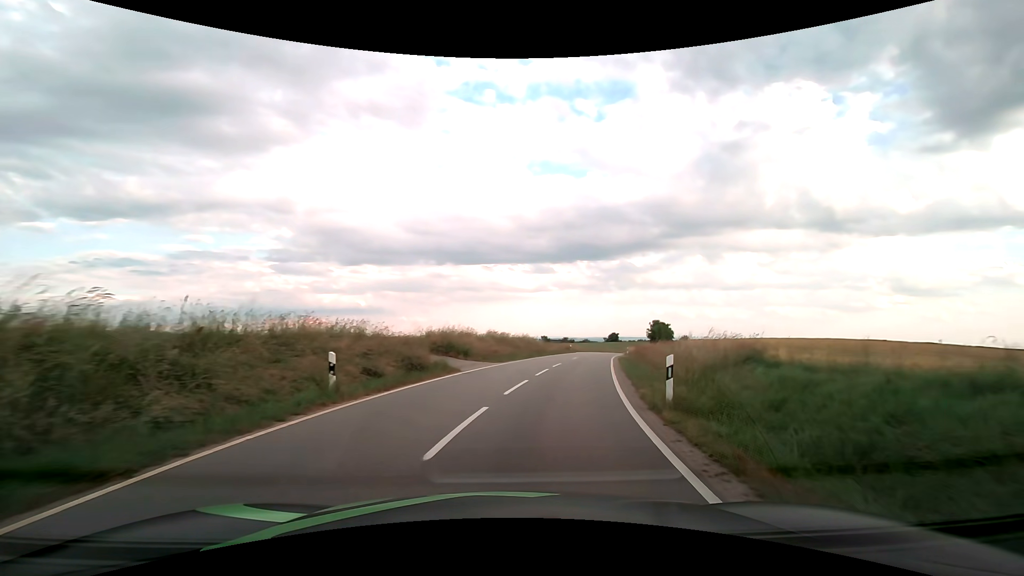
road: tertiary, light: Day
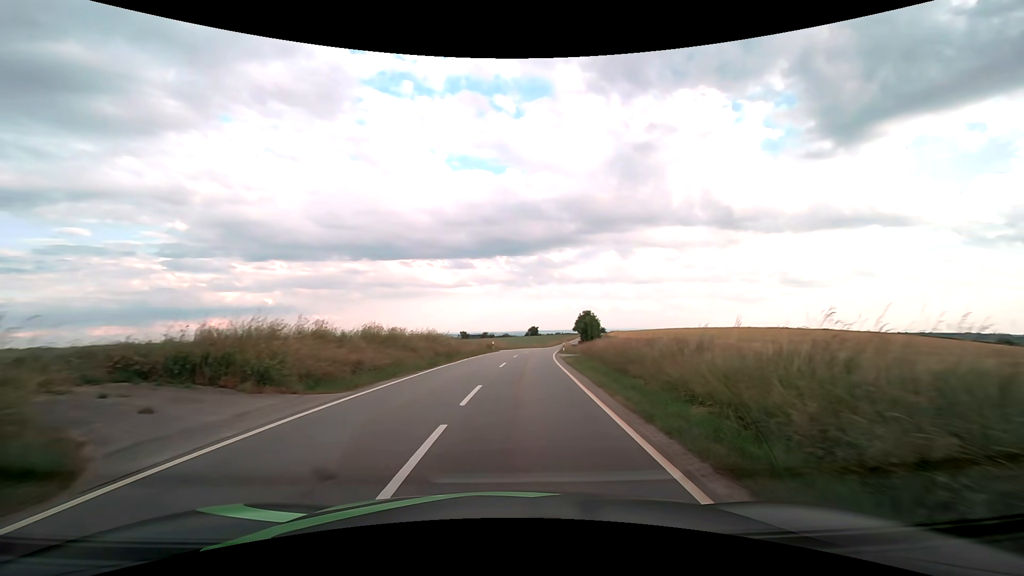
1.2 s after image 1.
(+1.3, +14.0) m; +9°
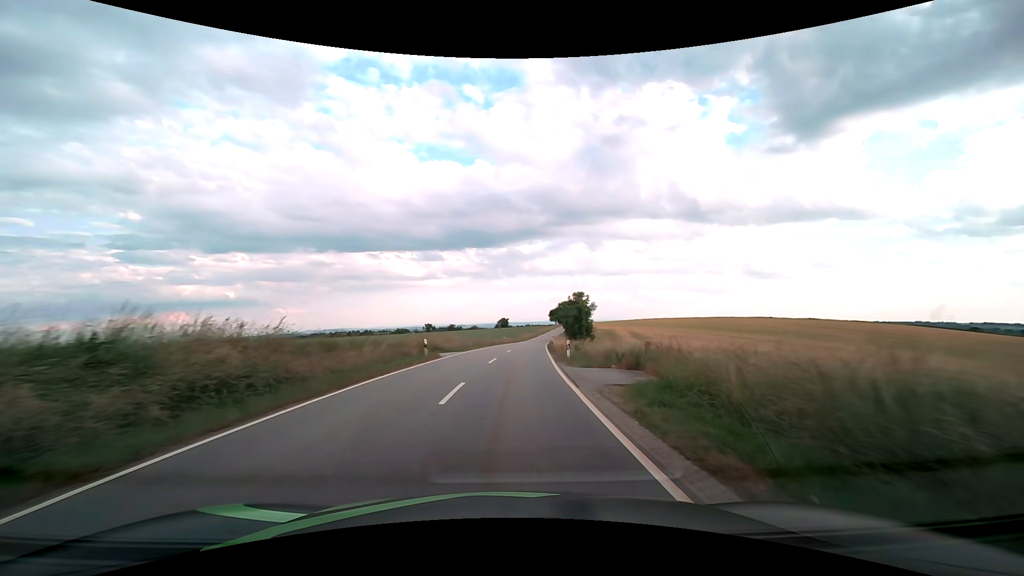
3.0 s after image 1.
(+0.9, +25.3) m; +3°
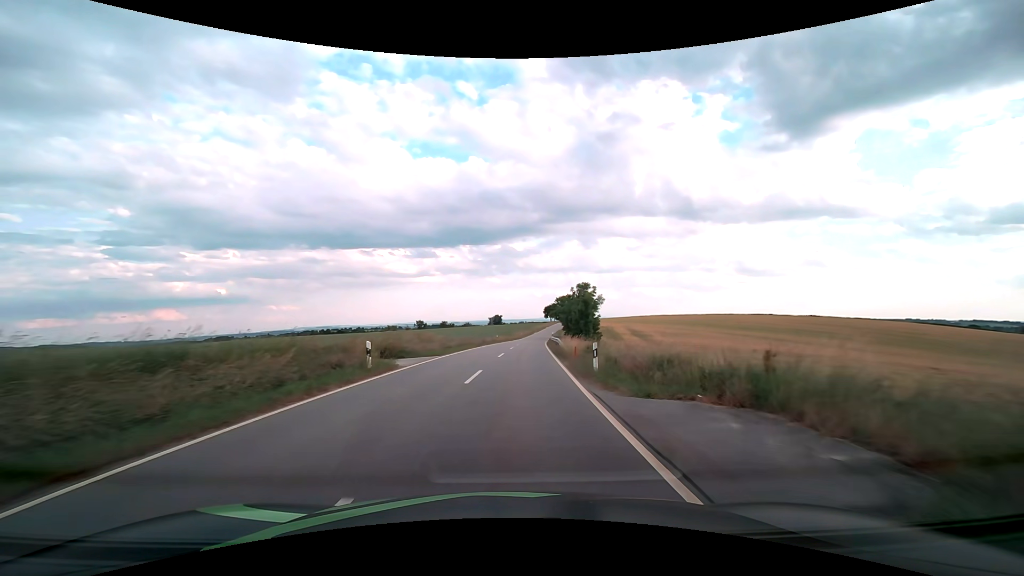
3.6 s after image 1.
(+0.1, +9.0) m; +1°
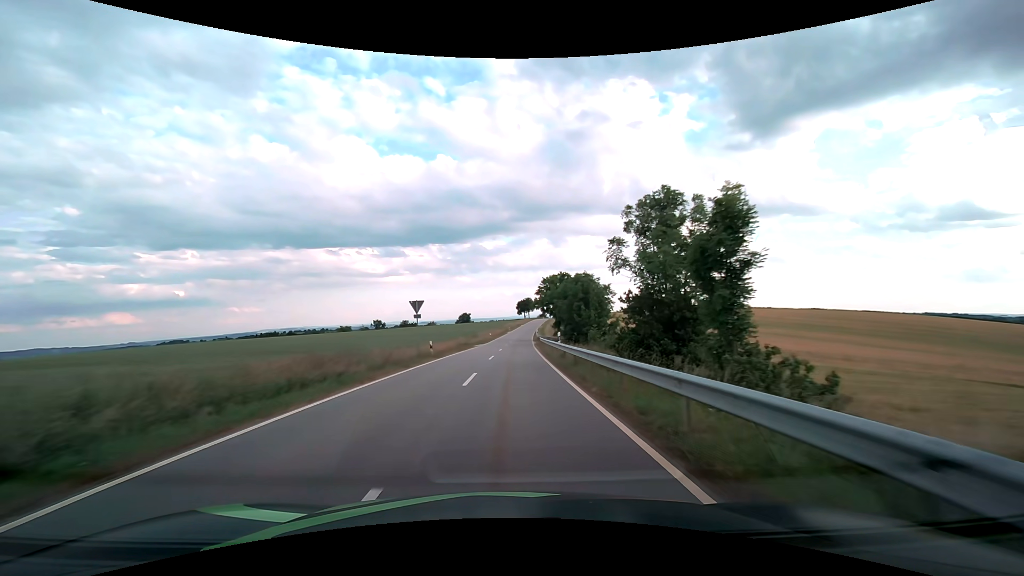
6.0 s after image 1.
(+1.3, +36.2) m; +3°
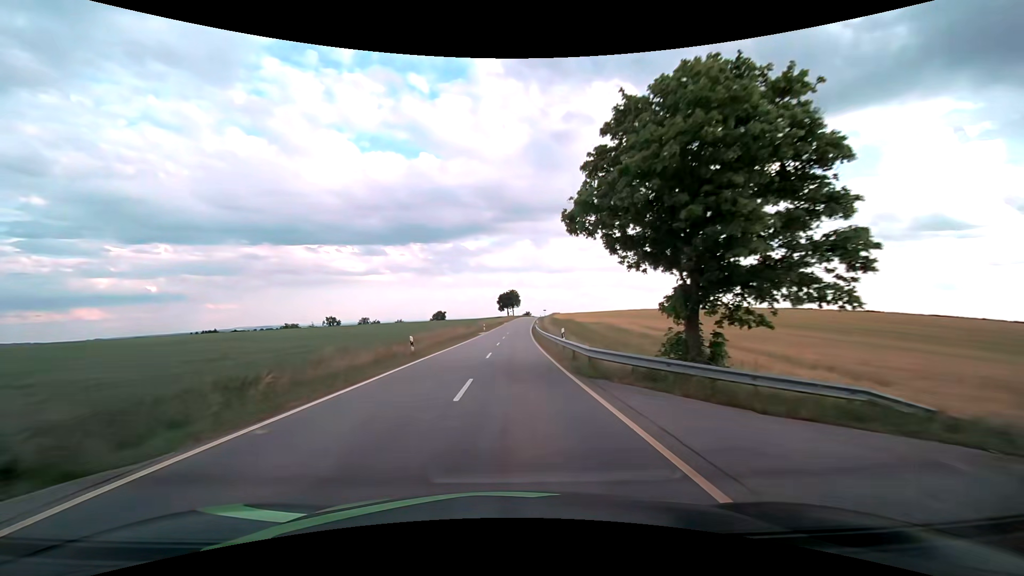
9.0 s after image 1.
(+0.8, +52.3) m; +2°
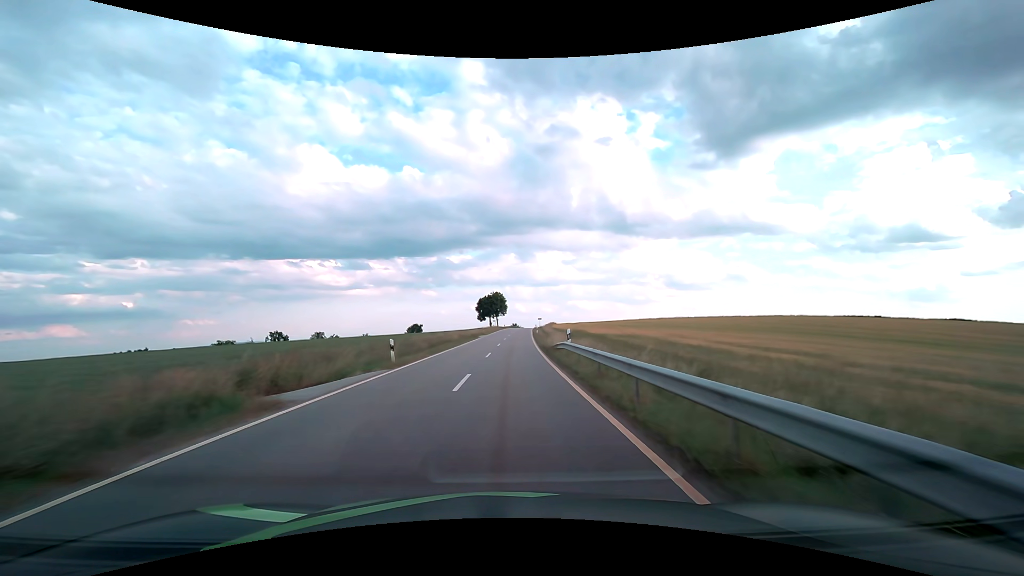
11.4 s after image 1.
(+0.8, +47.4) m; +2°
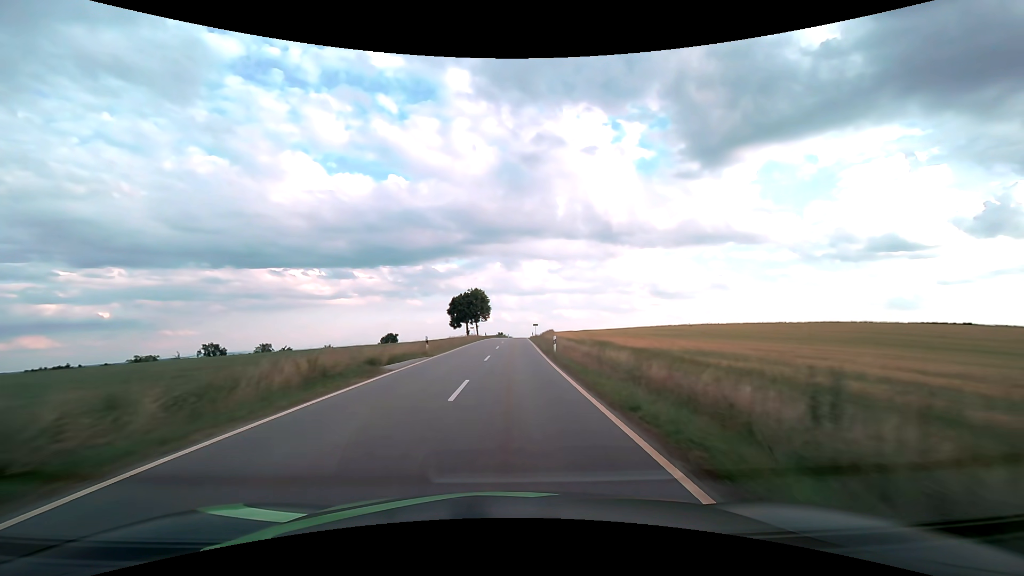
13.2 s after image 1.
(+0.5, +38.1) m; +2°
(0, +10) (0, +20) (0, +30) (+1, +40) (+1, +50) (+1, +60) (+1, +70) (+2, +80) (+2, +90) (+3, +100) m
